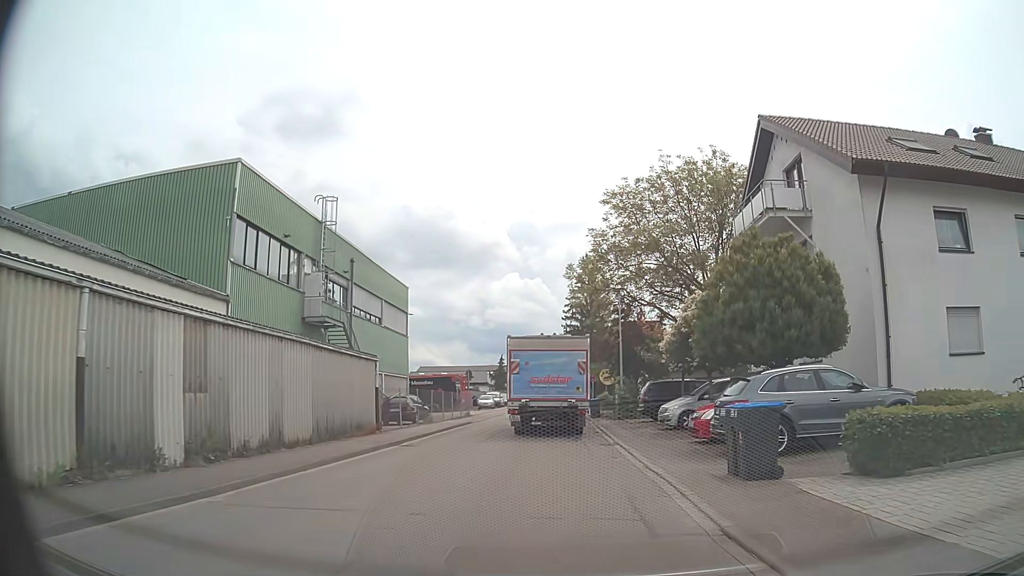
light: Day
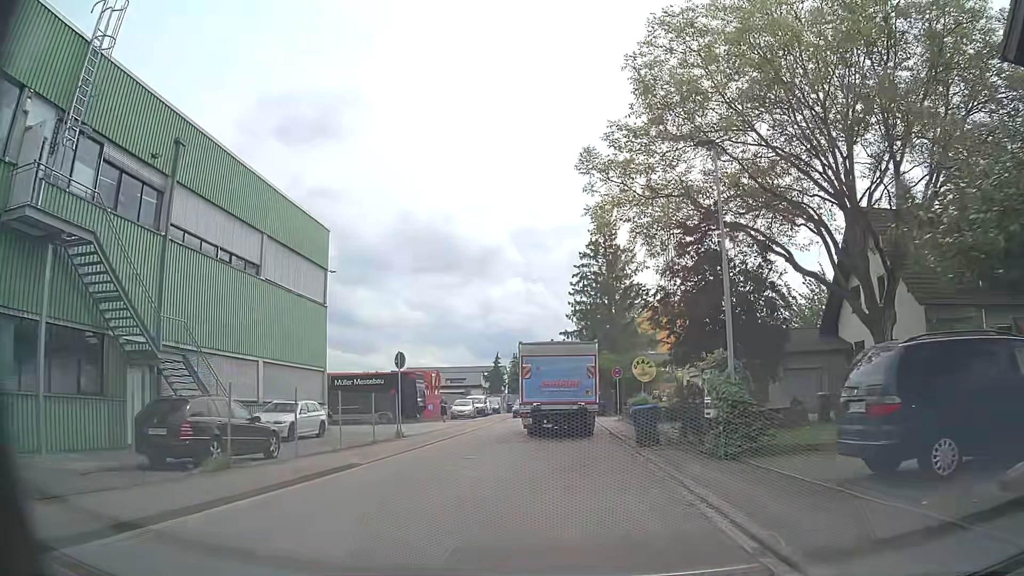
(+0.1, +20.4) m; 0°
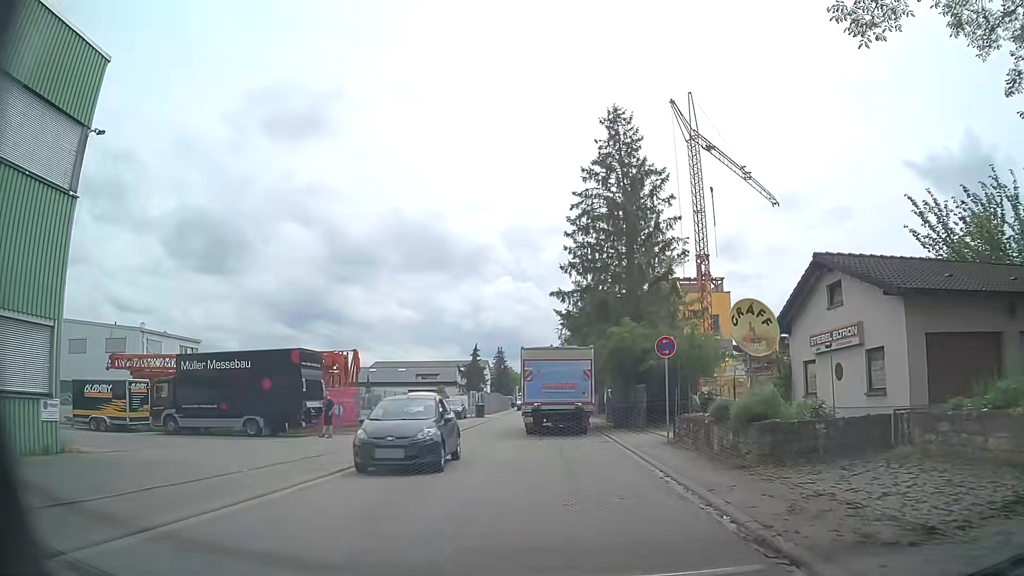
(+0.2, +19.7) m; +1°
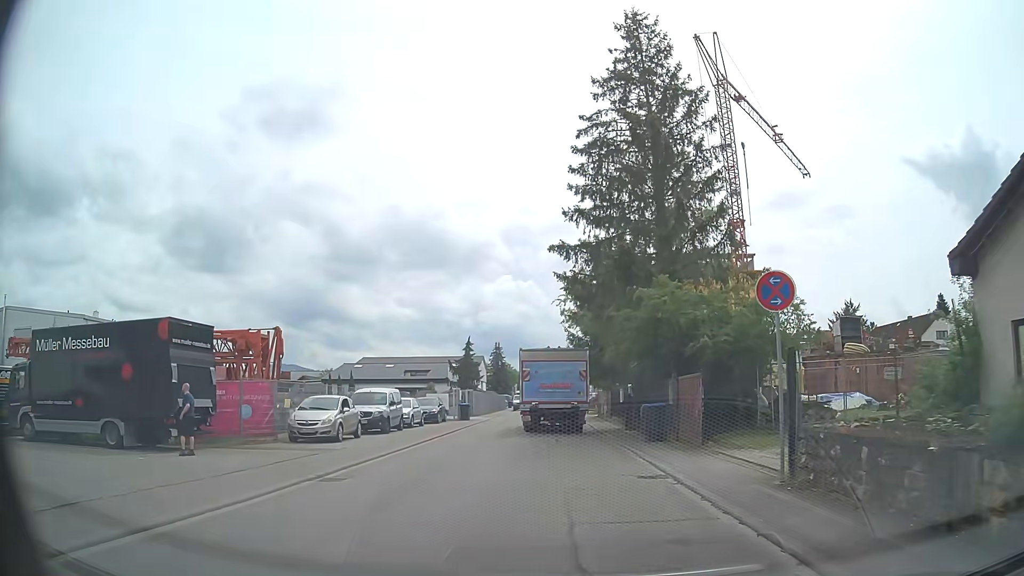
(-0.1, +9.8) m; 0°
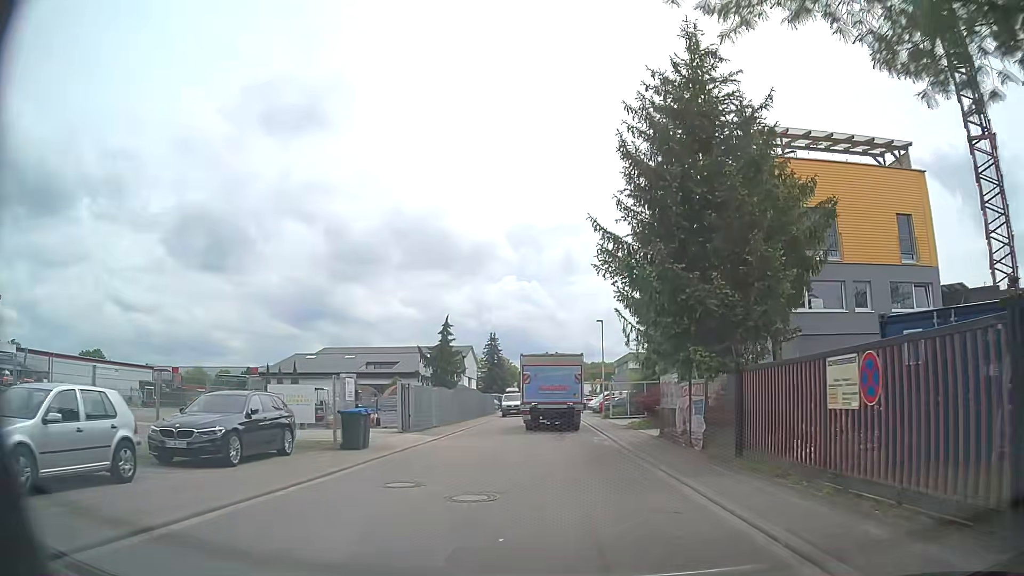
(-0.4, +25.1) m; -1°
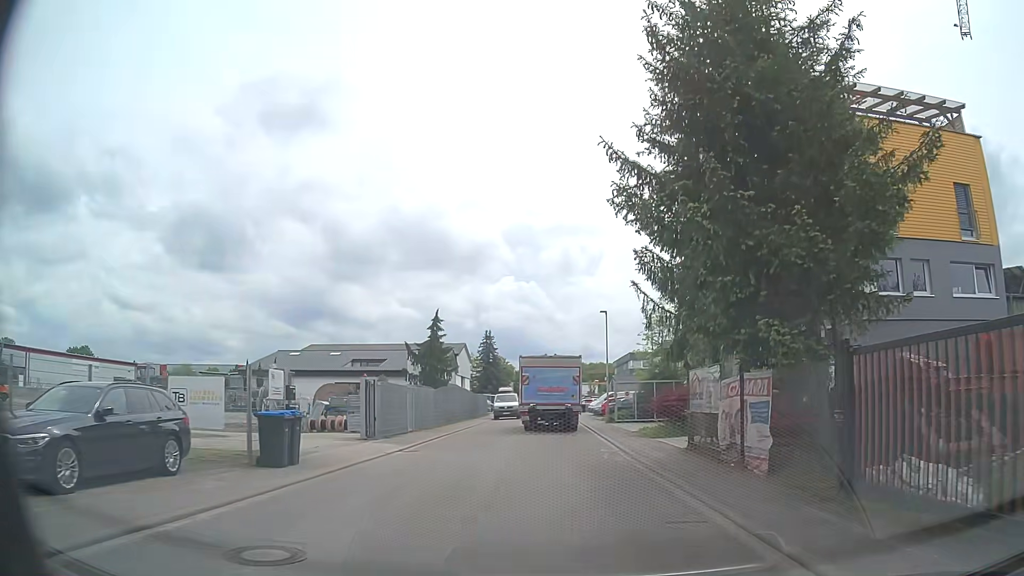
(0.0, +5.1) m; +1°
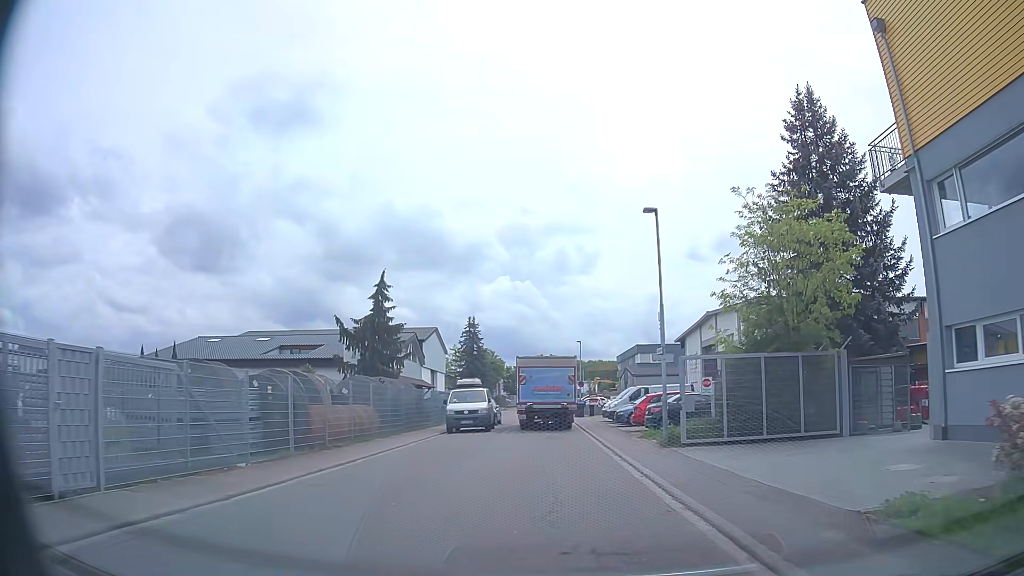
(-0.2, +20.6) m; 0°
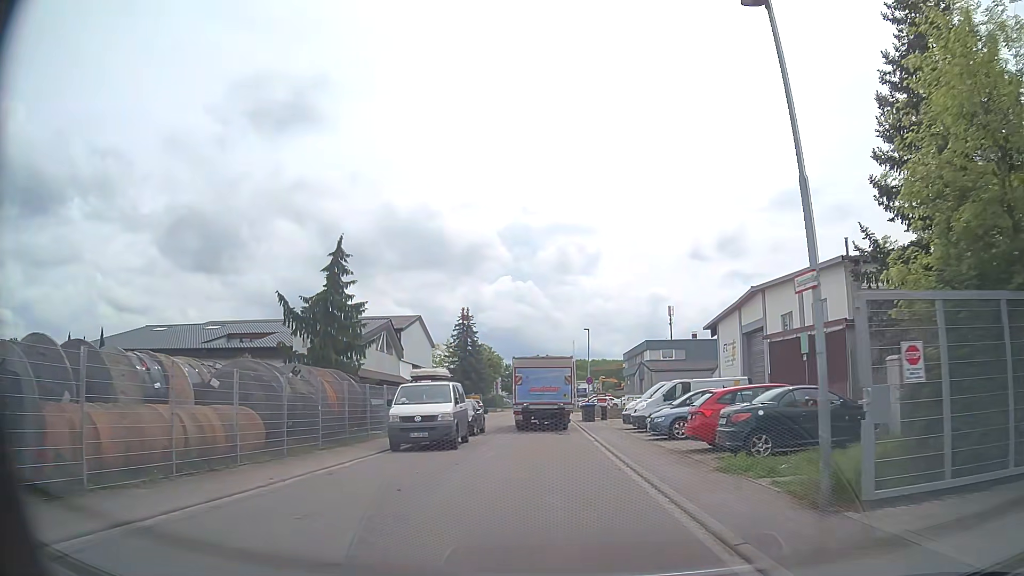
(-0.2, +10.5) m; -1°
(0, +10) (0, +20) (0, +30) (-1, +40) (-1, +50) (-2, +60) (-3, +70) (-3, +80) (-2, +90) (0, +99) m
